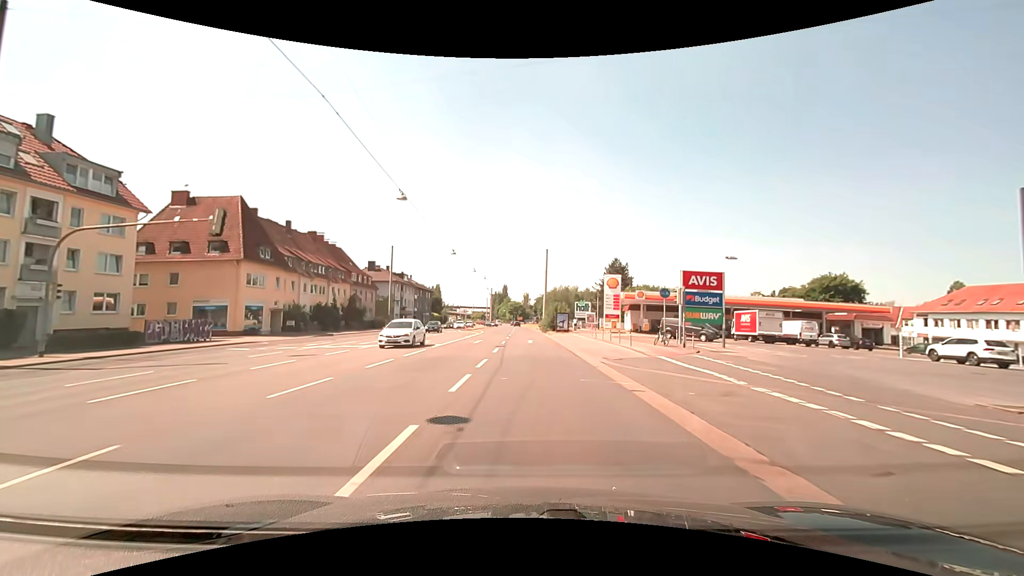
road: primary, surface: asphalt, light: Day
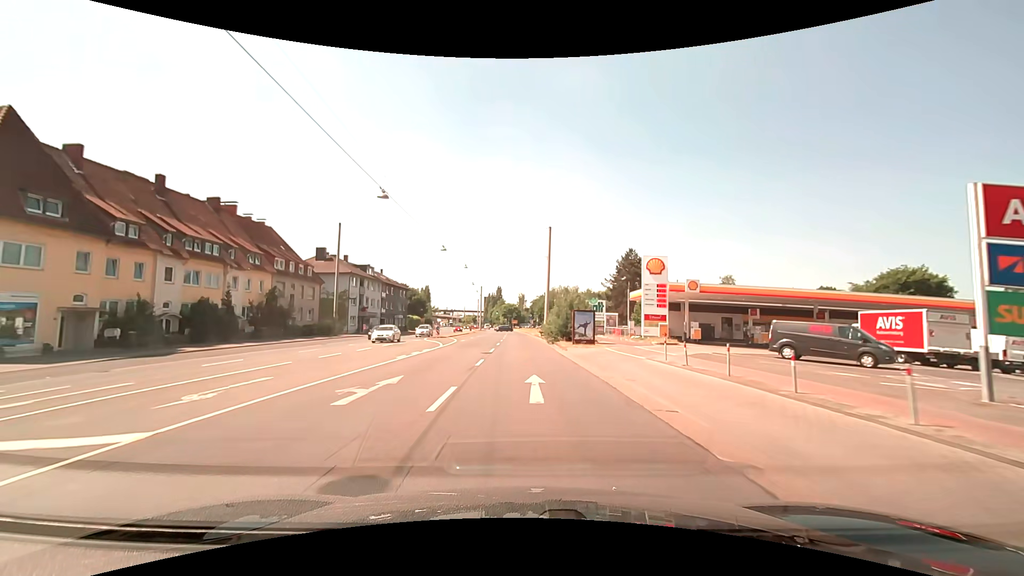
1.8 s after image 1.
(+0.2, +22.6) m; 0°
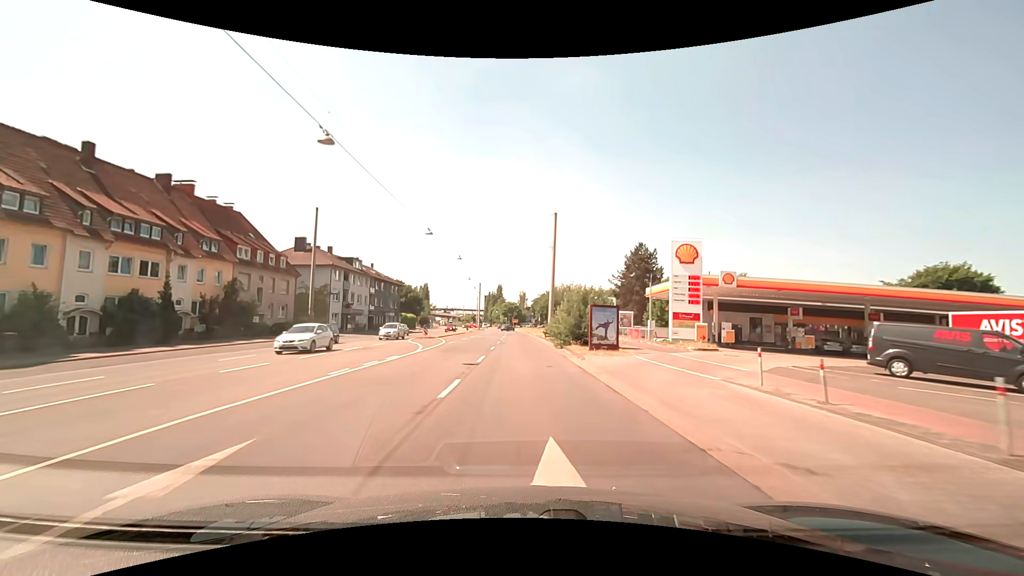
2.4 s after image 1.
(0.0, +7.5) m; 0°
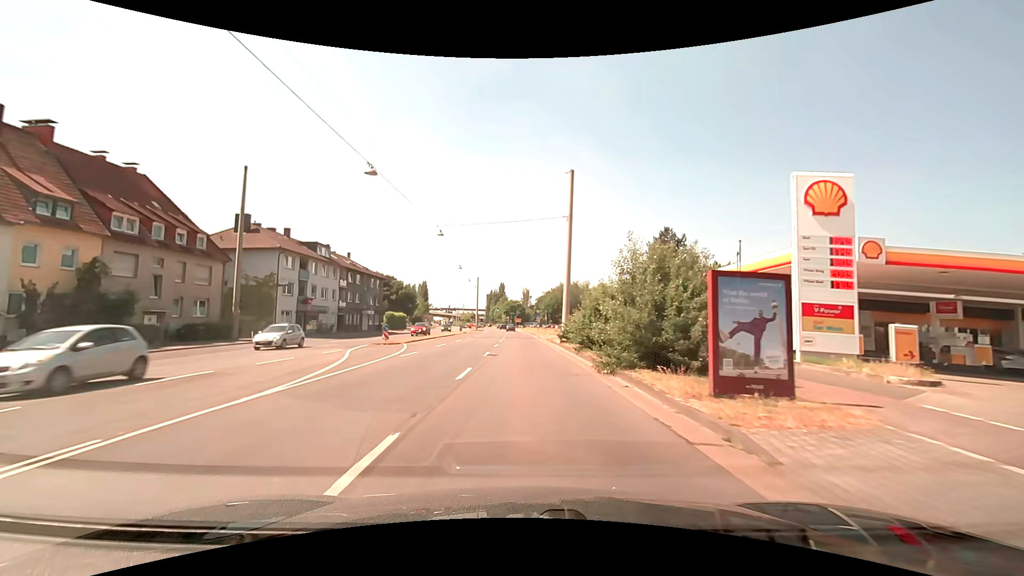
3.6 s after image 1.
(-0.1, +15.1) m; 0°
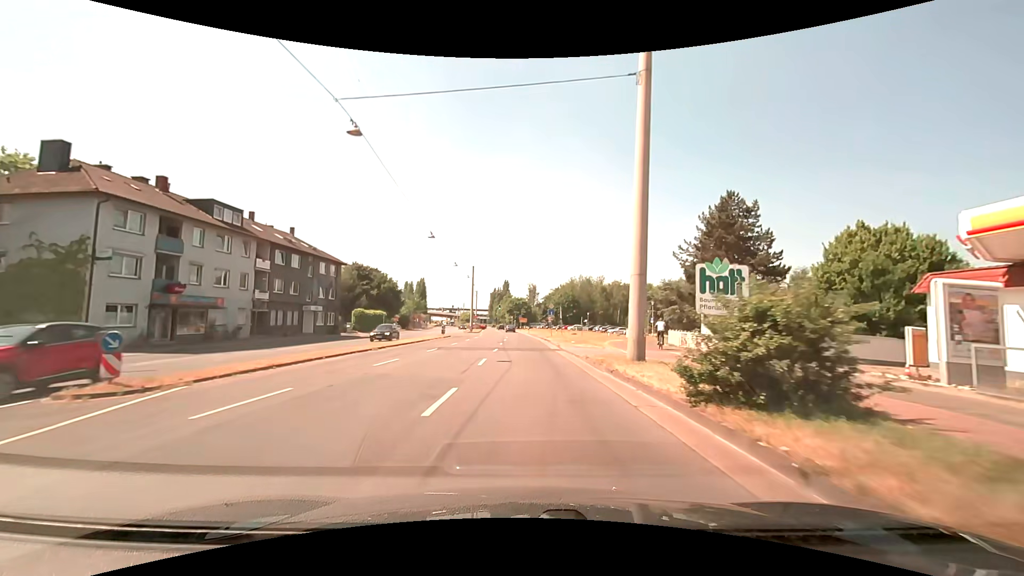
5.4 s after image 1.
(-0.2, +22.7) m; -1°
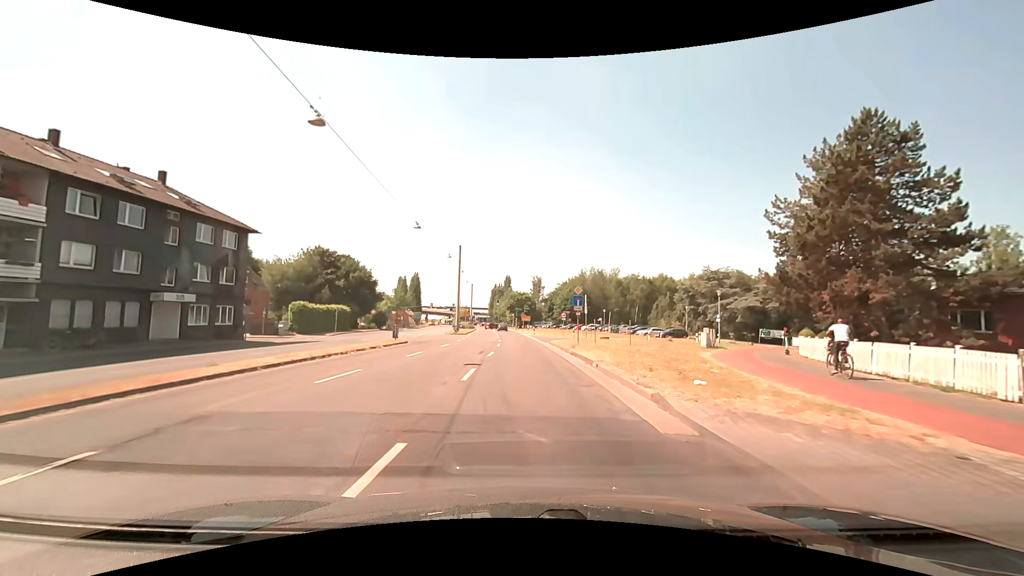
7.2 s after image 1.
(-0.1, +22.8) m; -1°
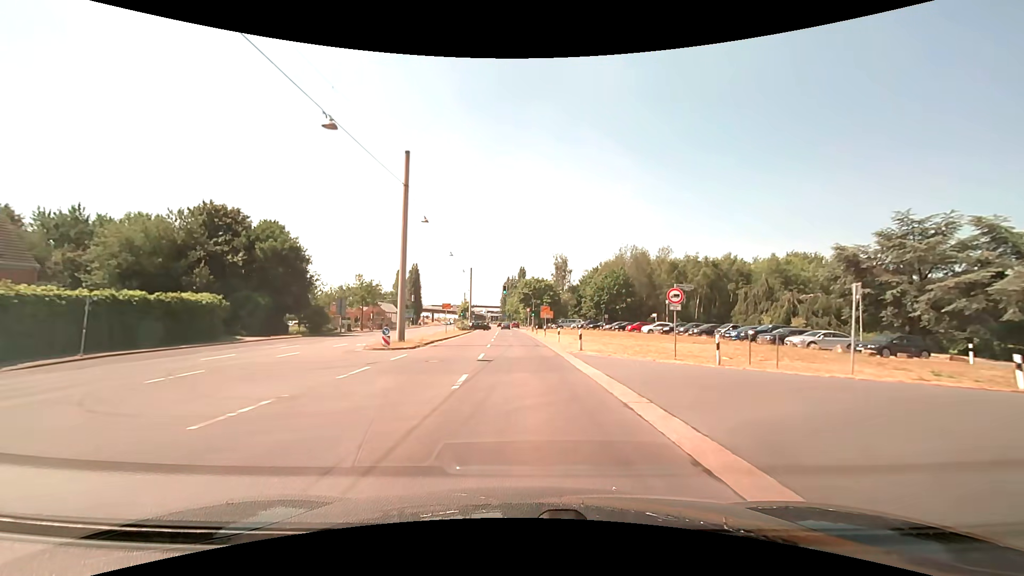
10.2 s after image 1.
(-0.4, +38.1) m; -2°
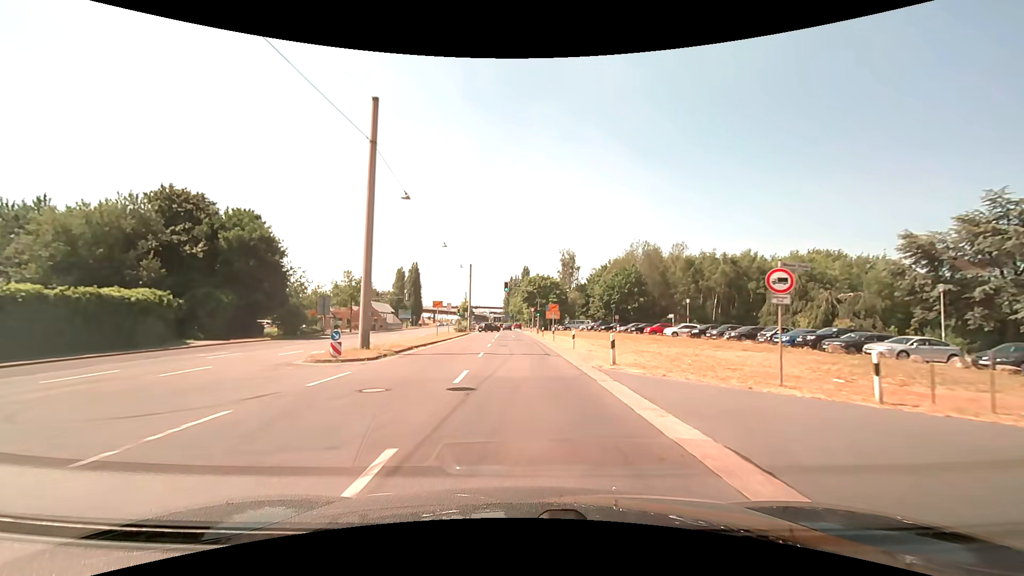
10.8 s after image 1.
(0.0, +7.6) m; -1°
(0, +10) (0, +20) (0, +30) (-1, +40) (-1, +50) (-1, +60) (-1, +70) (-2, +80) (-2, +90) (-2, +100) m
